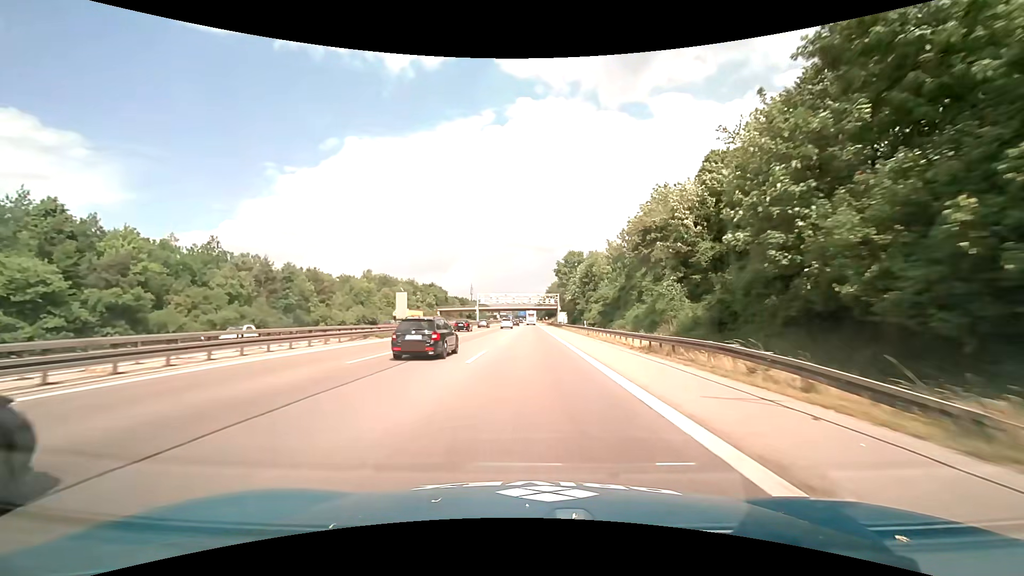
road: motorway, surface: asphalt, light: Day
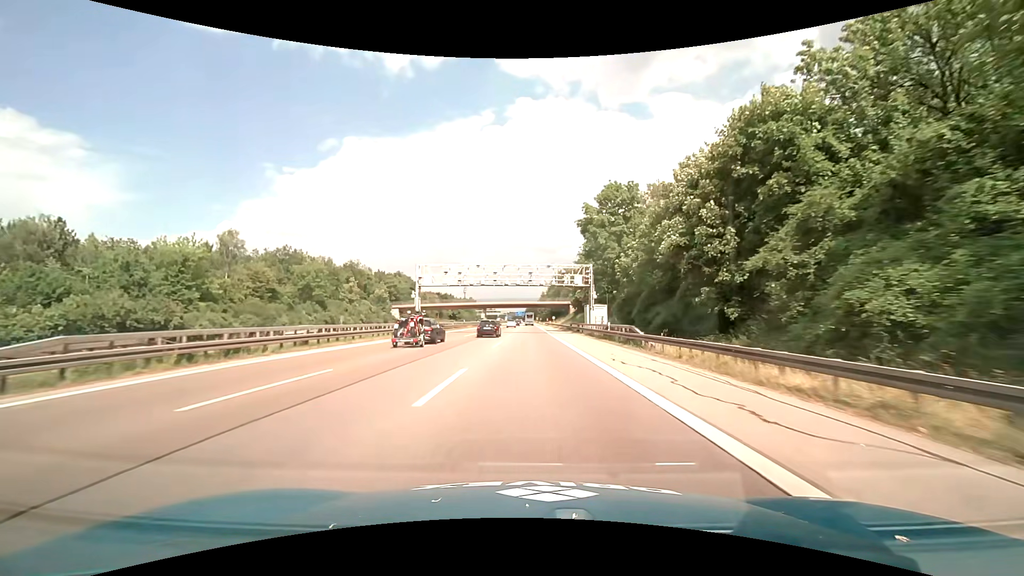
(0.0, +62.5) m; 0°
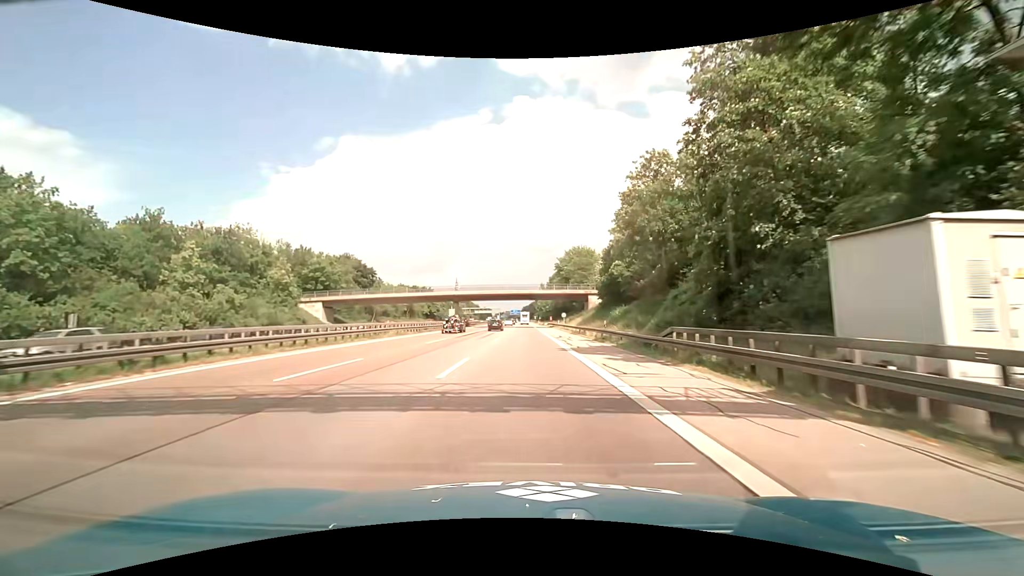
(+0.3, +49.9) m; 0°
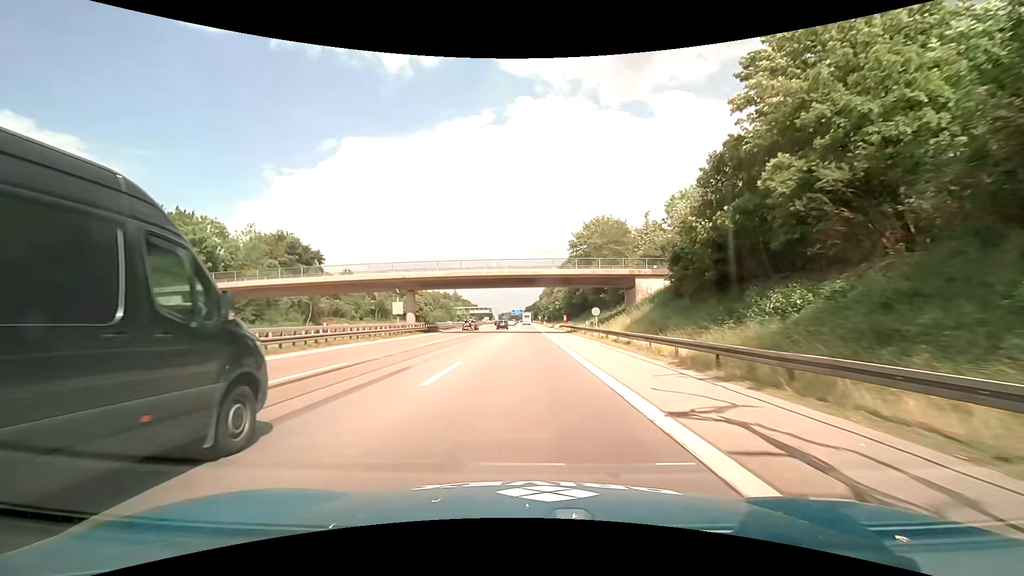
(-0.1, +37.4) m; 0°
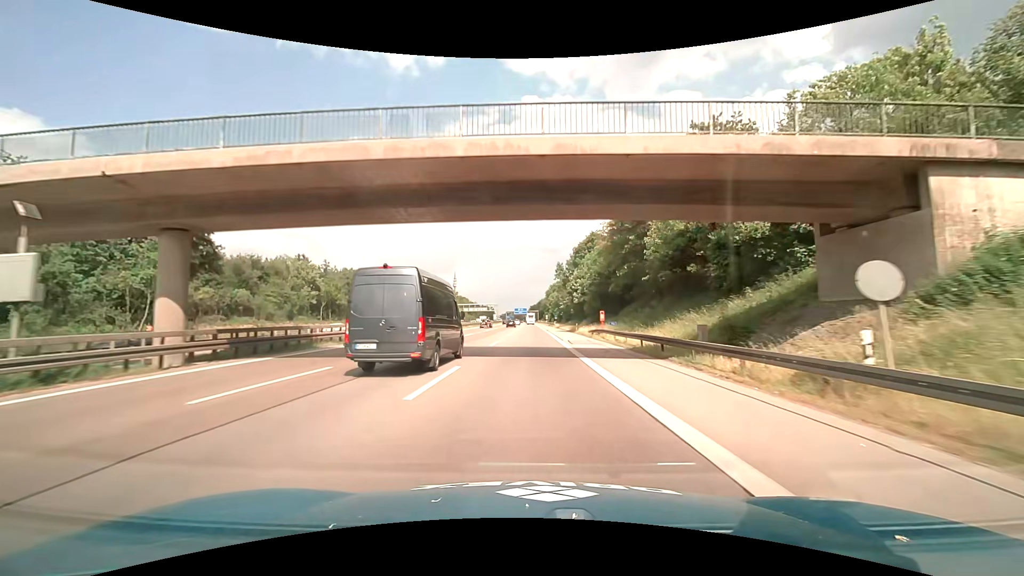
(-0.2, +37.5) m; 0°
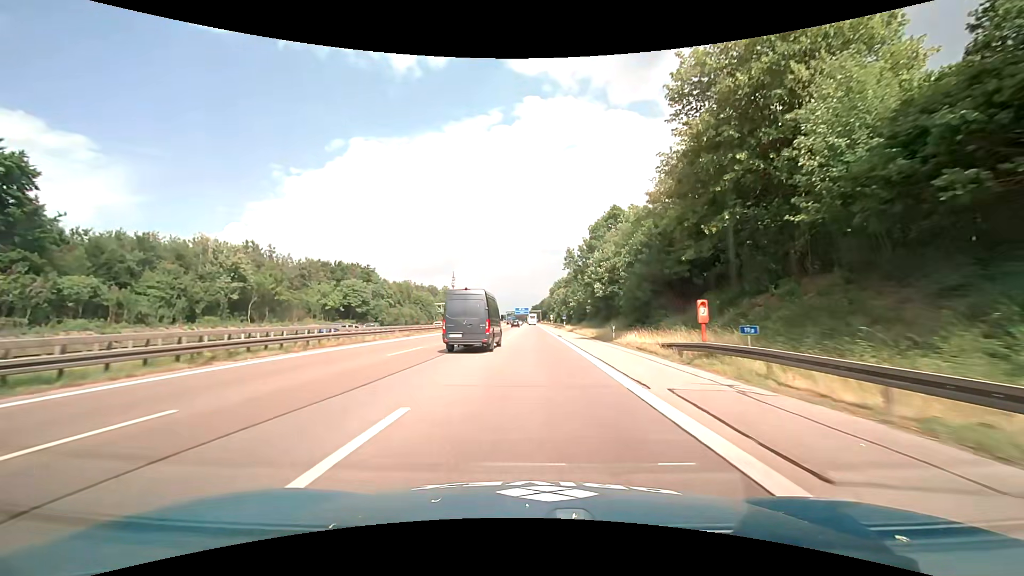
(-0.1, +25.0) m; -1°
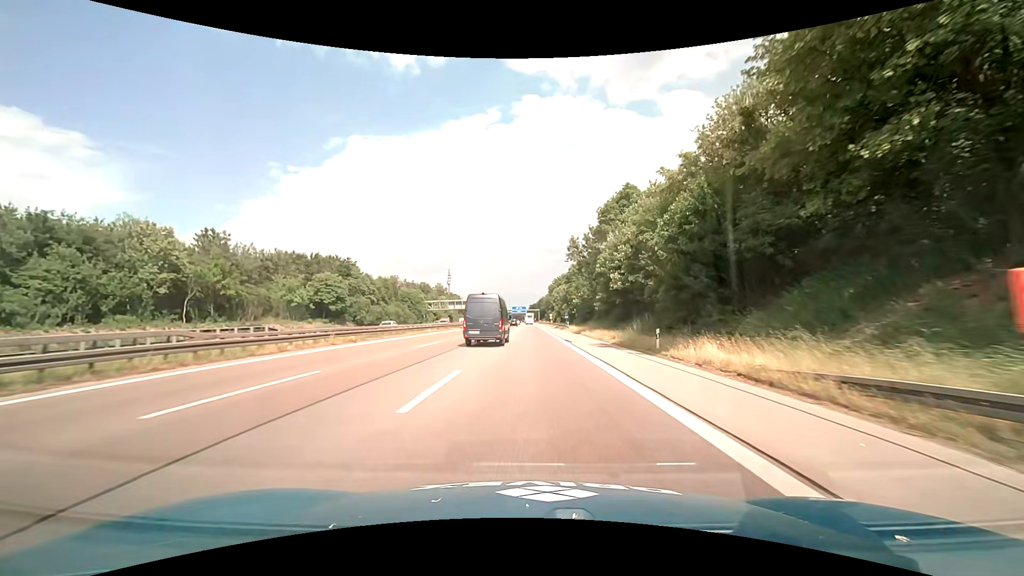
(+0.1, +12.5) m; +1°
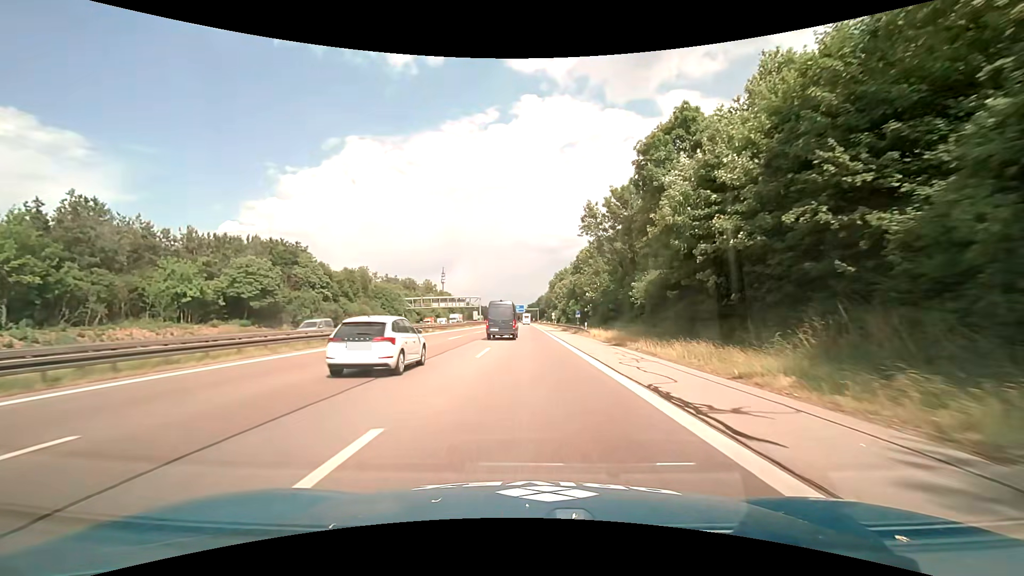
(0.0, +25.0) m; 0°
(0, +10) (0, +20) (0, +30) (0, +40) (0, +50) (0, +60) (0, +70) (0, +80) (0, +90) (0, +100) m
